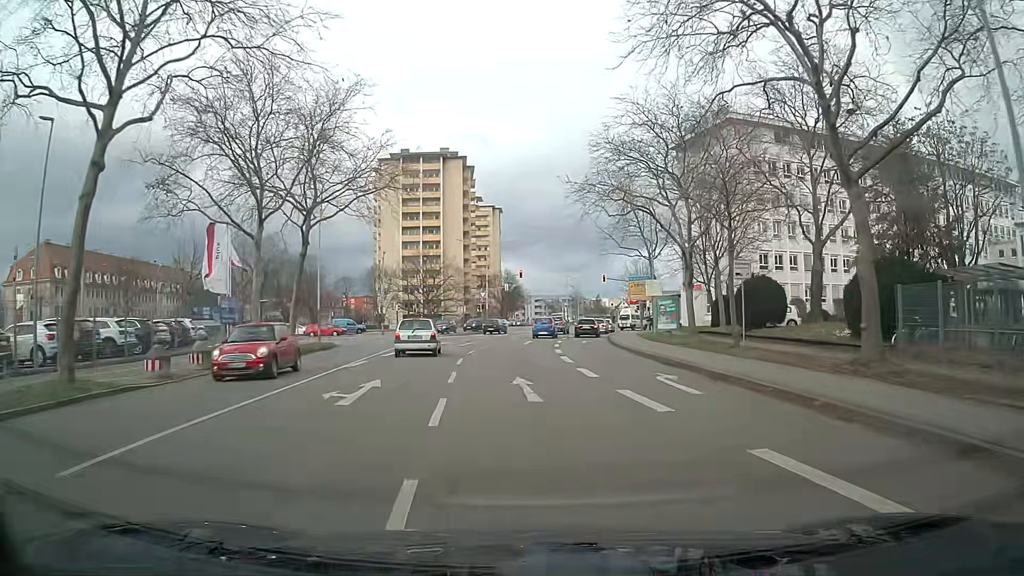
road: tertiary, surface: asphalt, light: Day
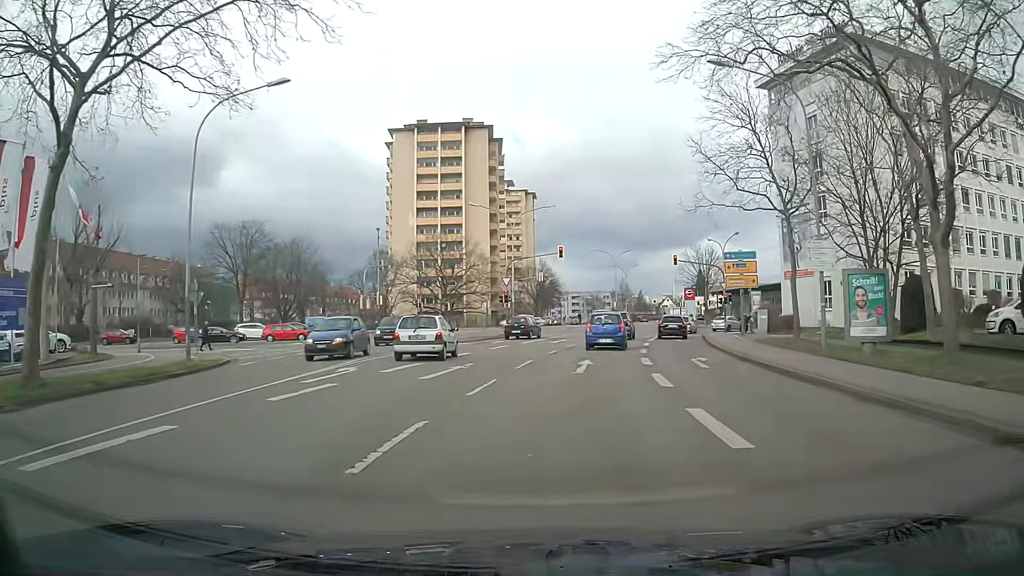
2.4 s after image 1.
(-0.6, +20.8) m; -3°
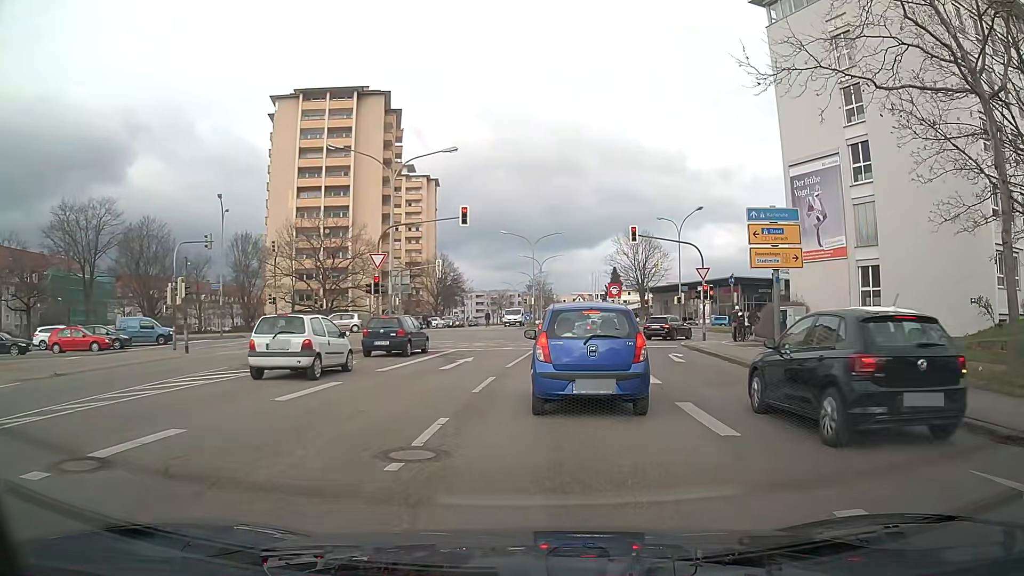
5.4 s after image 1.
(+0.8, +17.1) m; +9°
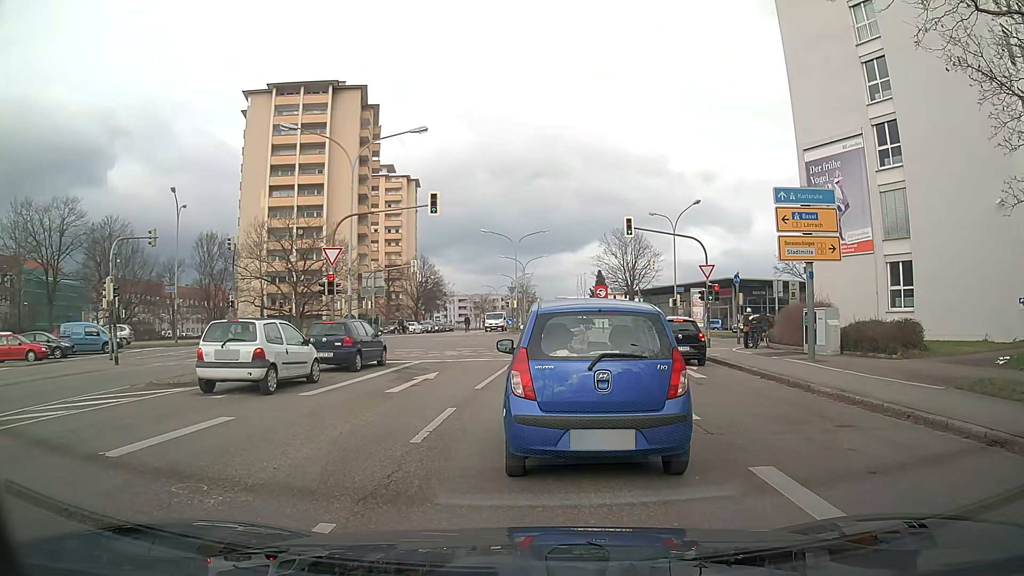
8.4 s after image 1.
(+0.1, +4.2) m; +1°
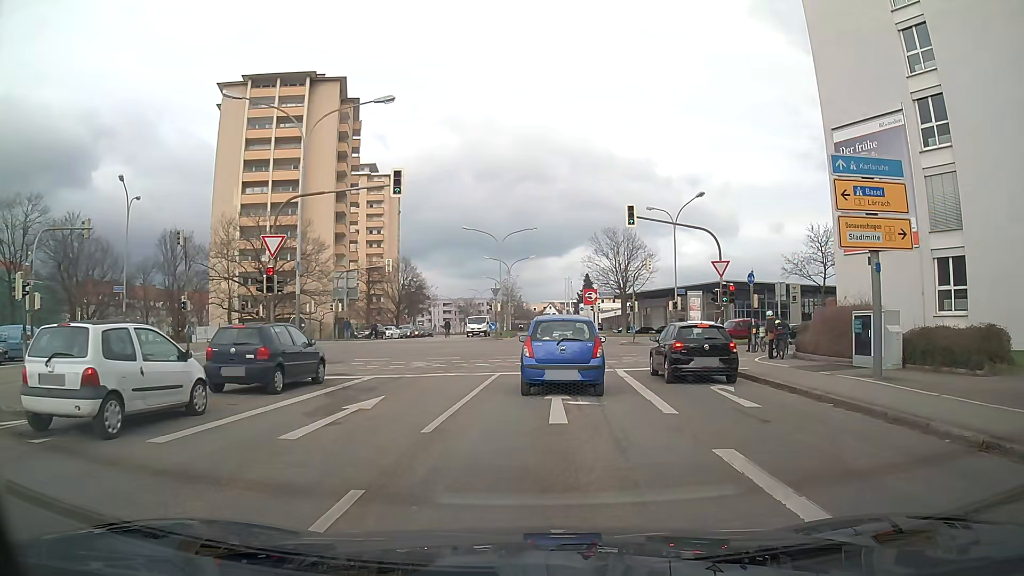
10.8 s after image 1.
(0.0, +5.4) m; +1°
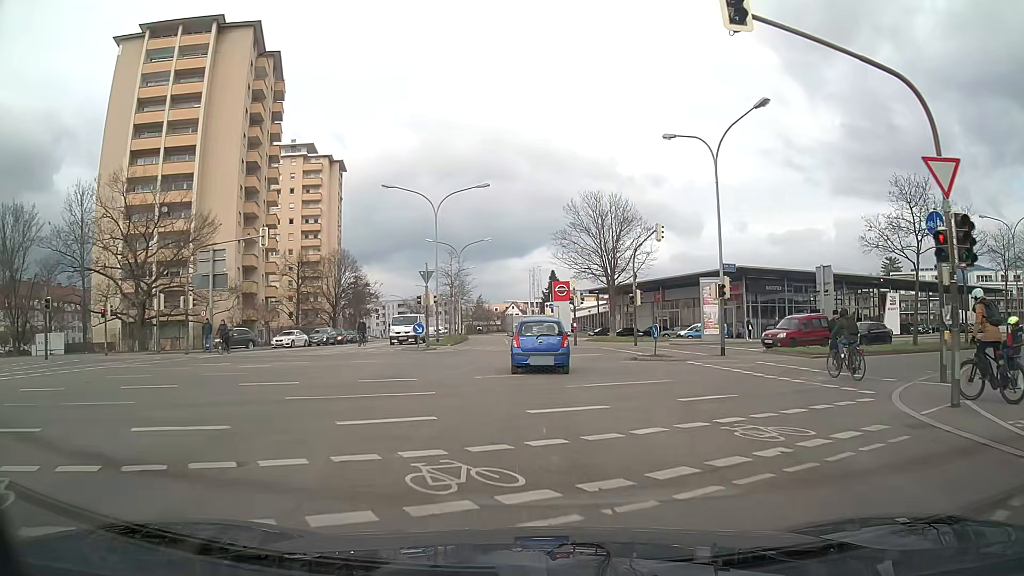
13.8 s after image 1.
(+0.7, +19.8) m; +3°
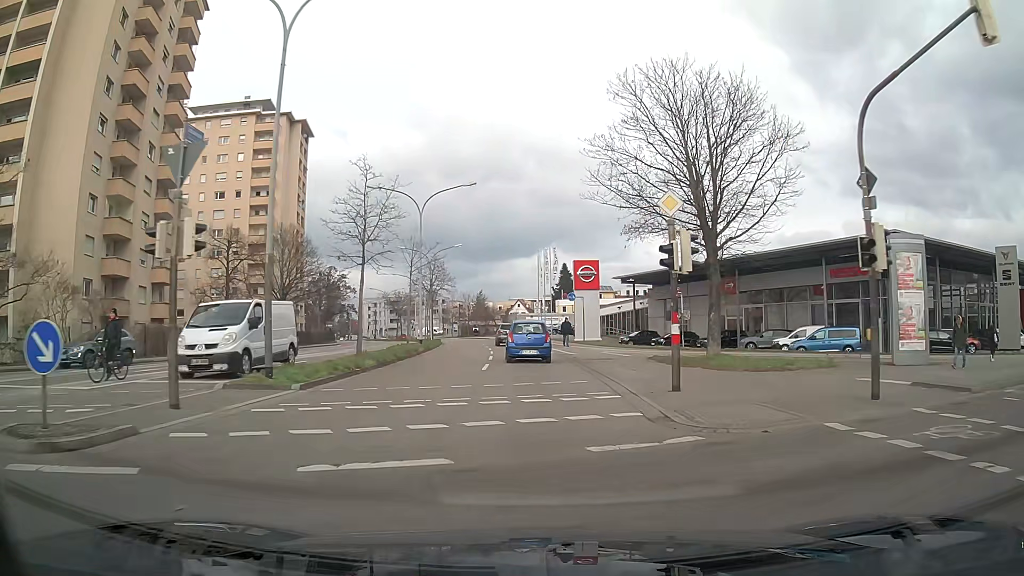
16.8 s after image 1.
(-0.2, +27.7) m; -1°
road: secondary
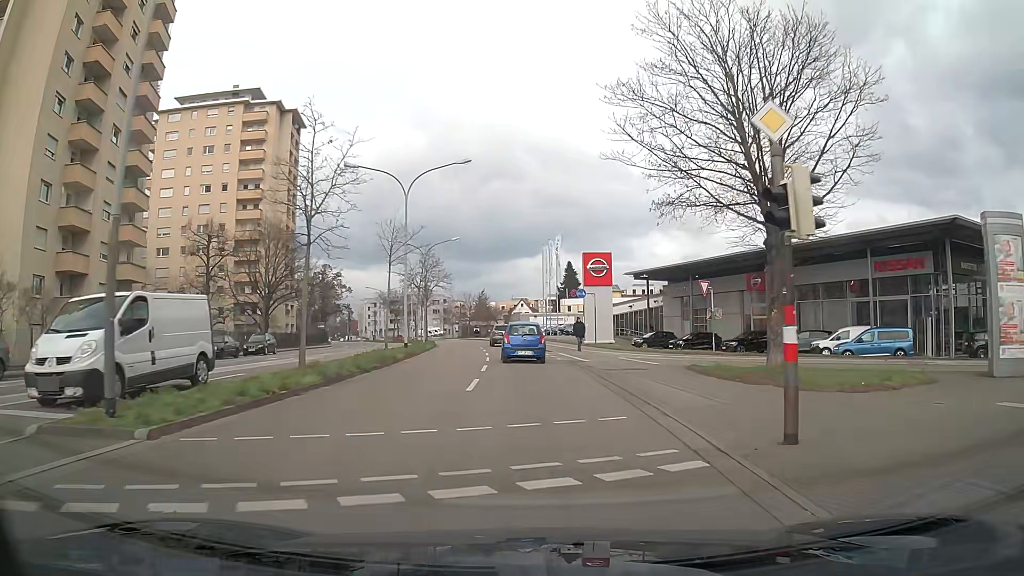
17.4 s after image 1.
(0.0, +6.0) m; 0°
